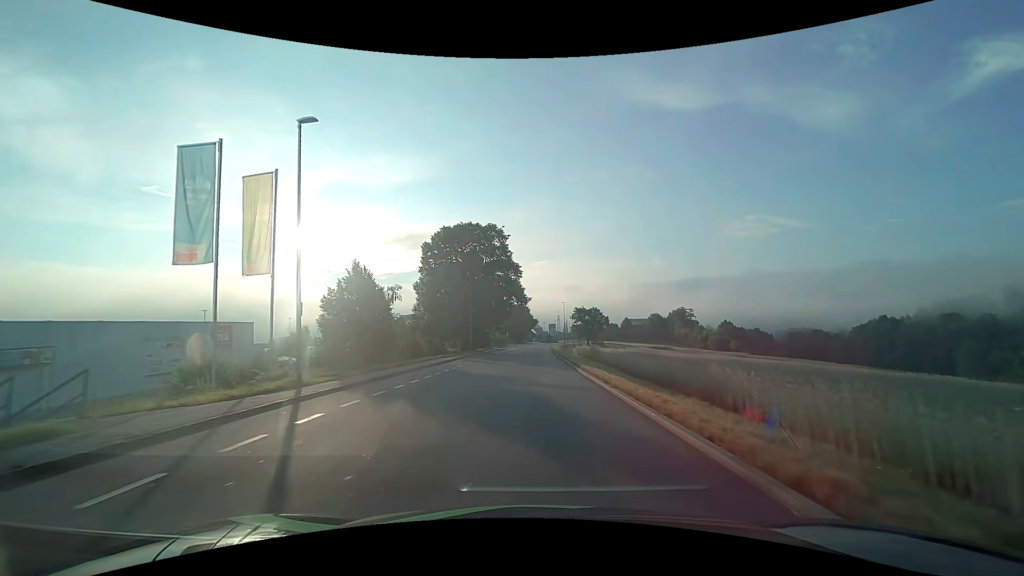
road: tertiary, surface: asphalt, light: Day
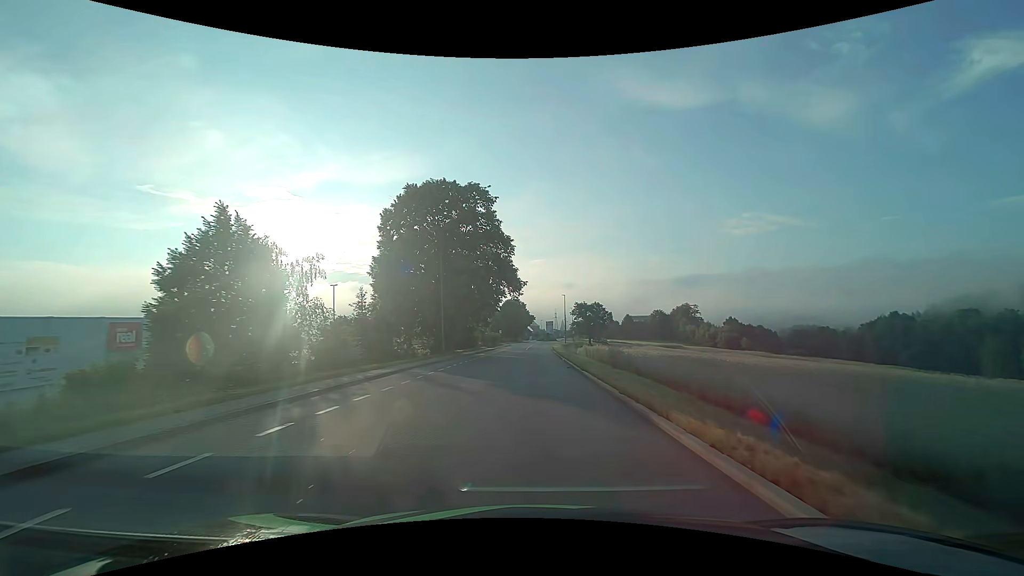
(0.0, +15.1) m; 0°
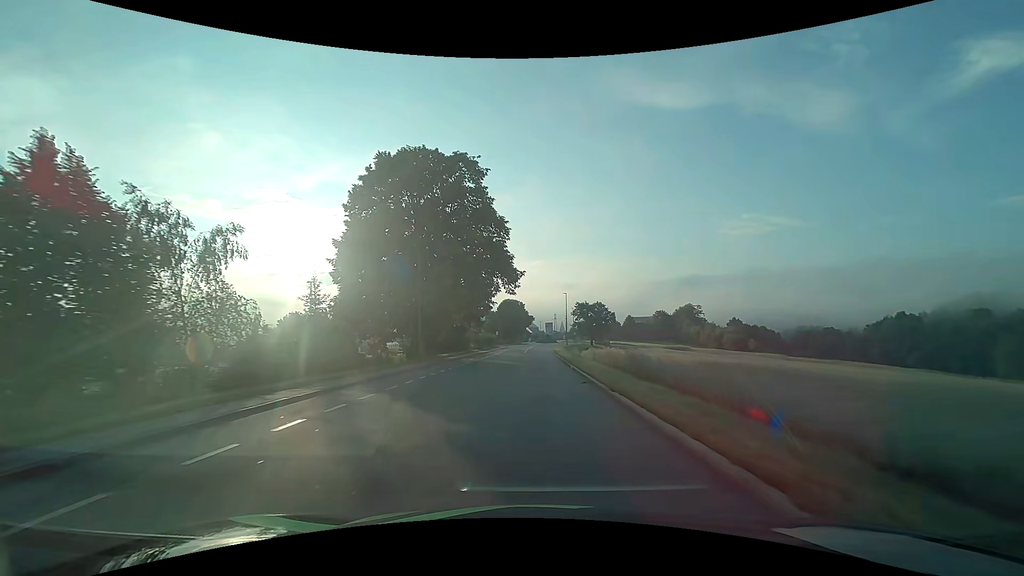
(0.0, +7.6) m; 0°
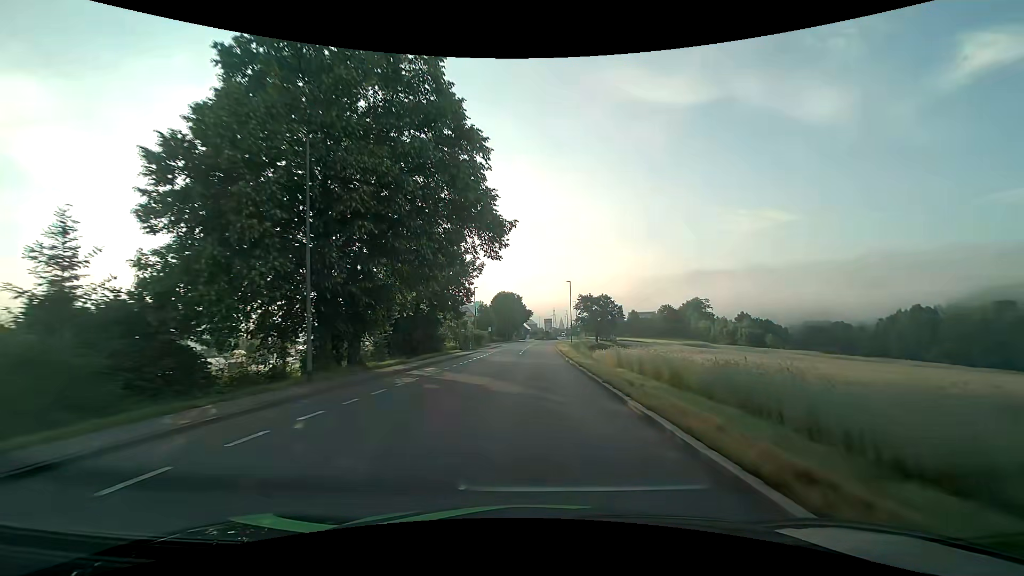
(0.0, +15.2) m; 0°
(0, +10) (0, +20) (0, +30) (0, +40) (0, +50) (+1, +60) (+1, +70) (+2, +80) (+2, +90) (+3, +100) m
